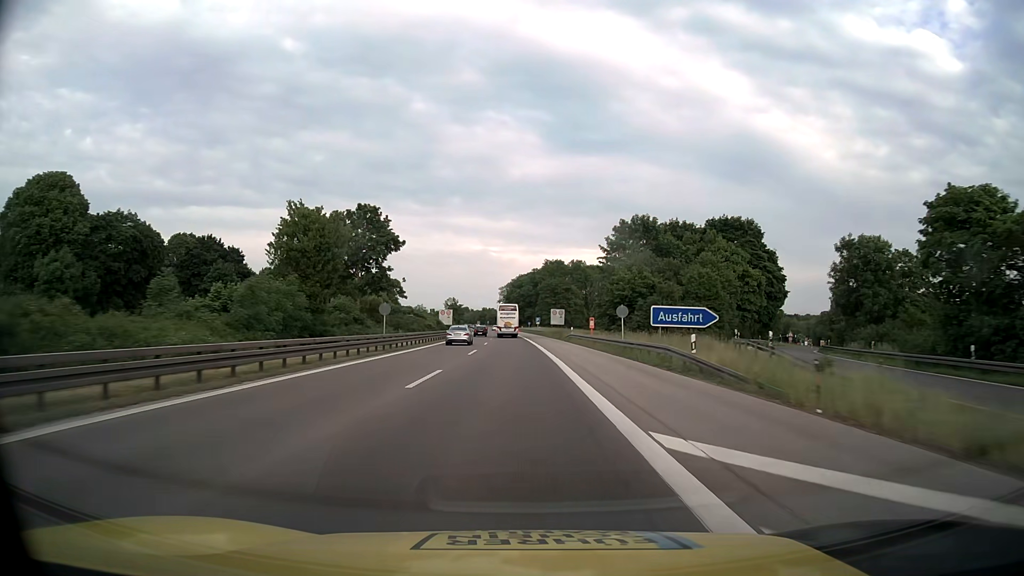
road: motorway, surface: asphalt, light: Day
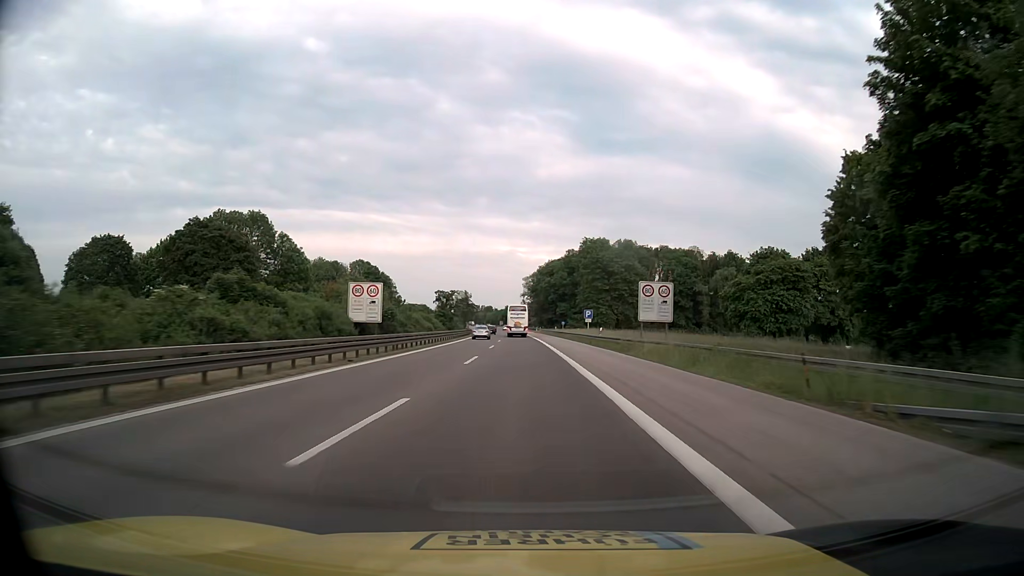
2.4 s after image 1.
(-1.2, +63.1) m; -3°
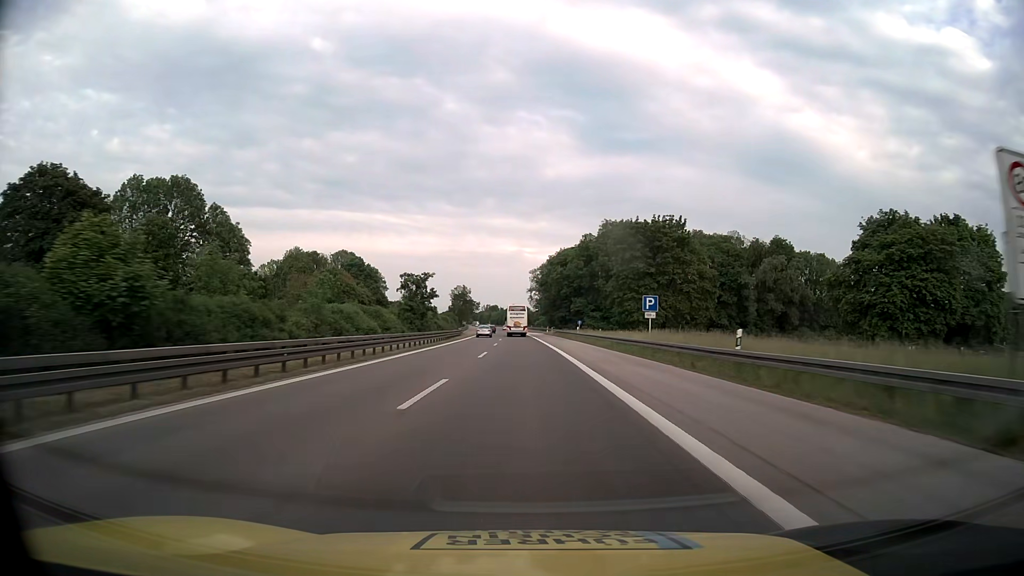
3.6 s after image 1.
(-0.1, +31.6) m; -1°
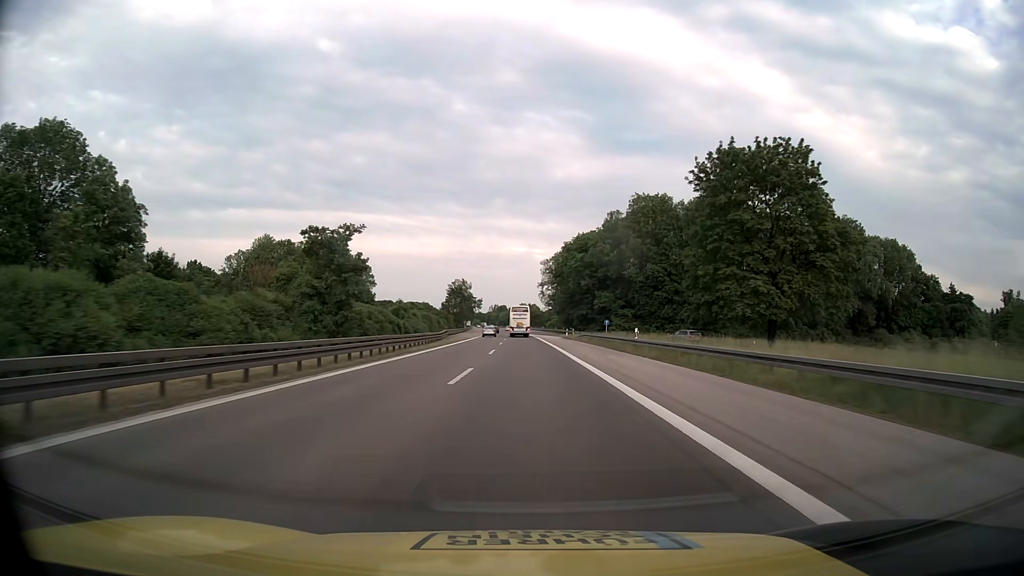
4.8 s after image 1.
(-0.2, +31.6) m; -1°
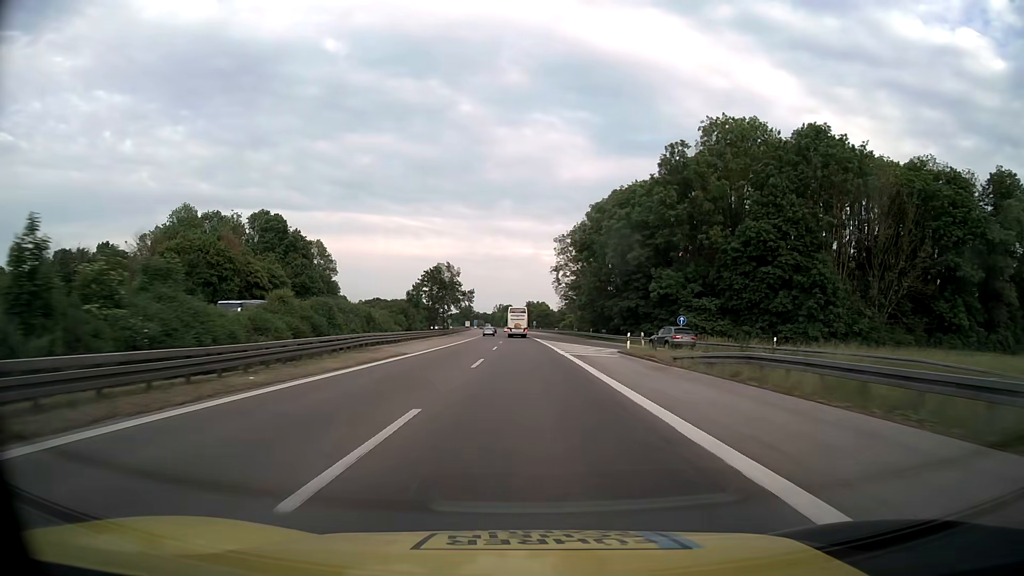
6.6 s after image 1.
(-0.2, +47.4) m; -1°
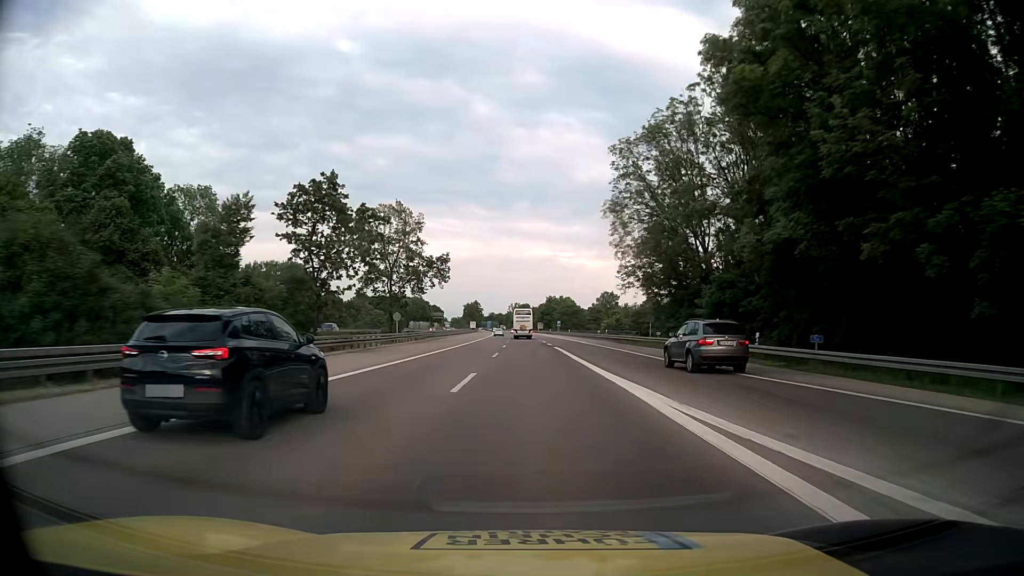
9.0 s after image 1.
(-0.7, +63.2) m; -1°
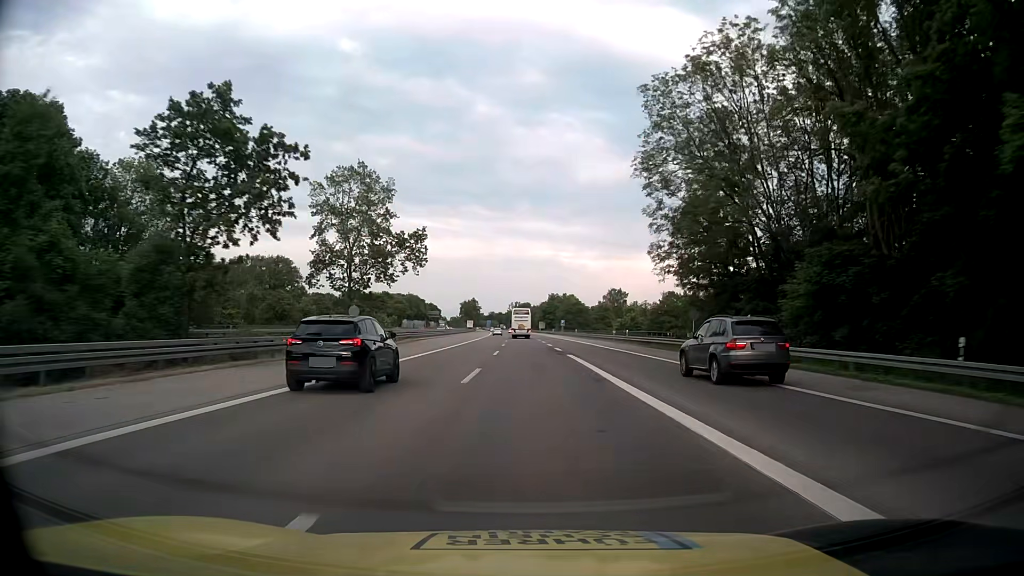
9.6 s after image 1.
(-0.1, +15.8) m; 0°
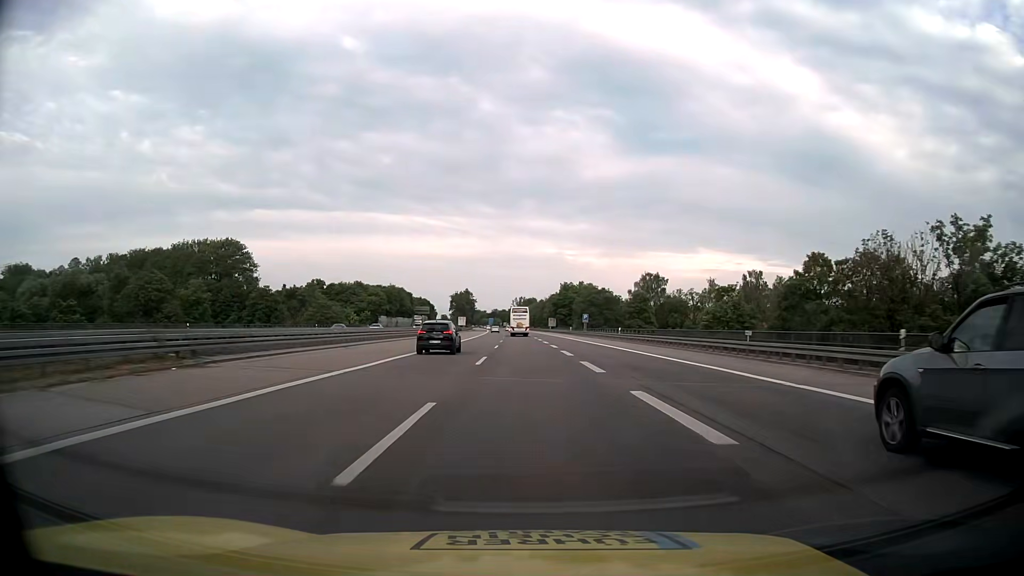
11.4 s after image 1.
(-0.4, +47.4) m; -1°
(0, +10) (0, +20) (0, +30) (0, +40) (0, +50) (0, +60) (-1, +70) (-1, +80) (-1, +90) (-1, +100) m
